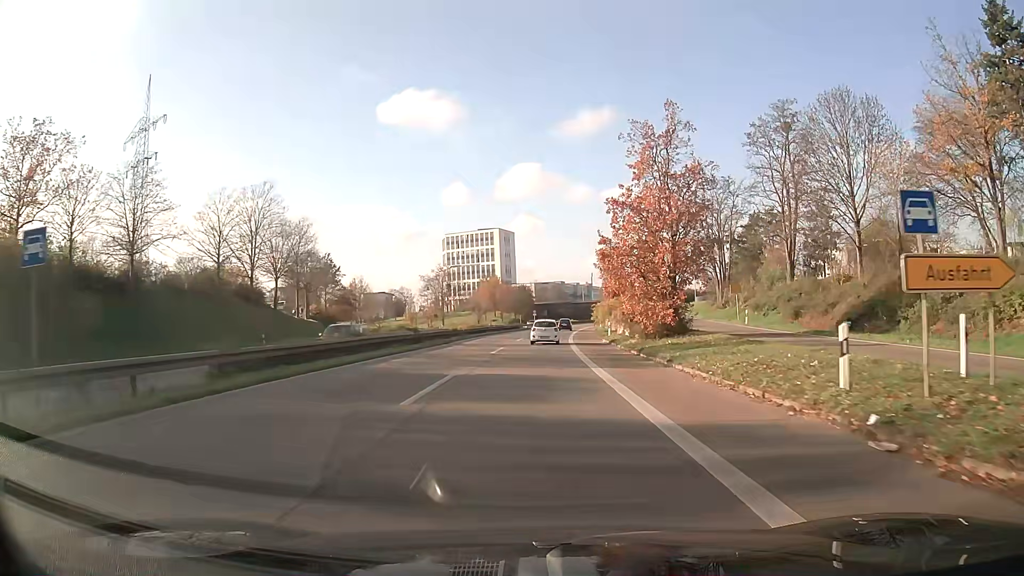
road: trunk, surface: asphalt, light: Day
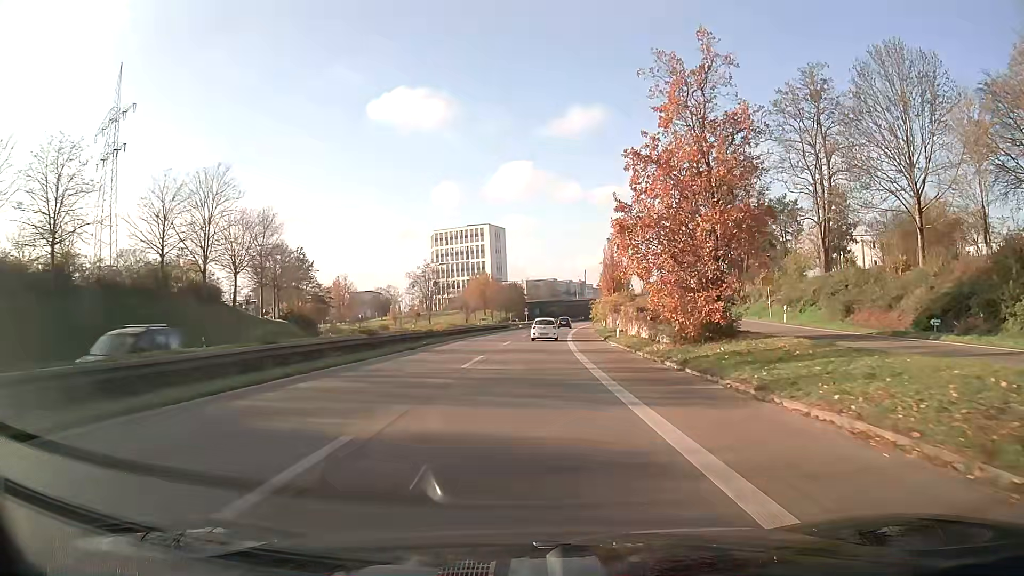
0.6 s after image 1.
(+0.1, +9.1) m; +1°
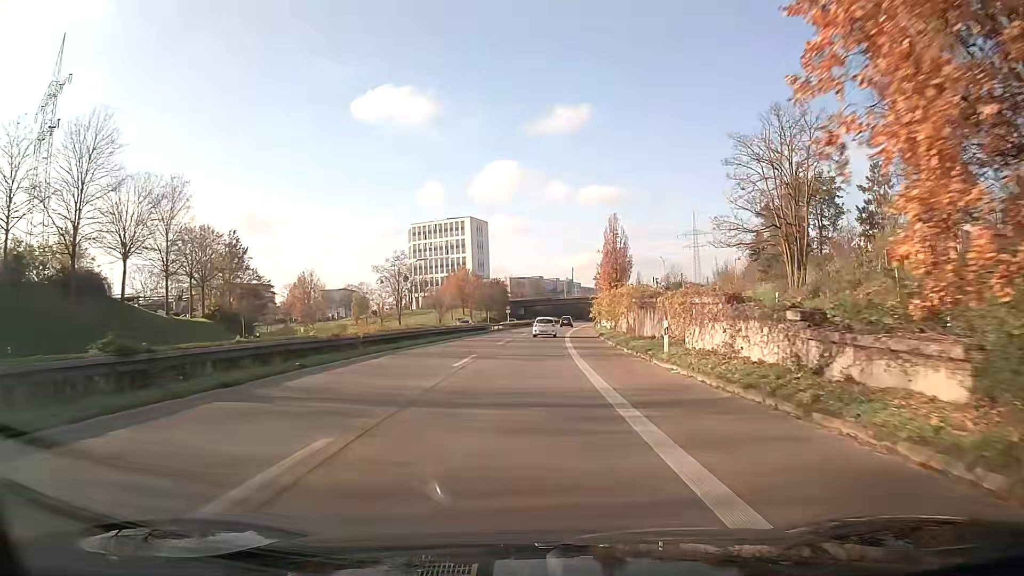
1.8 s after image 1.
(+0.2, +18.4) m; +1°
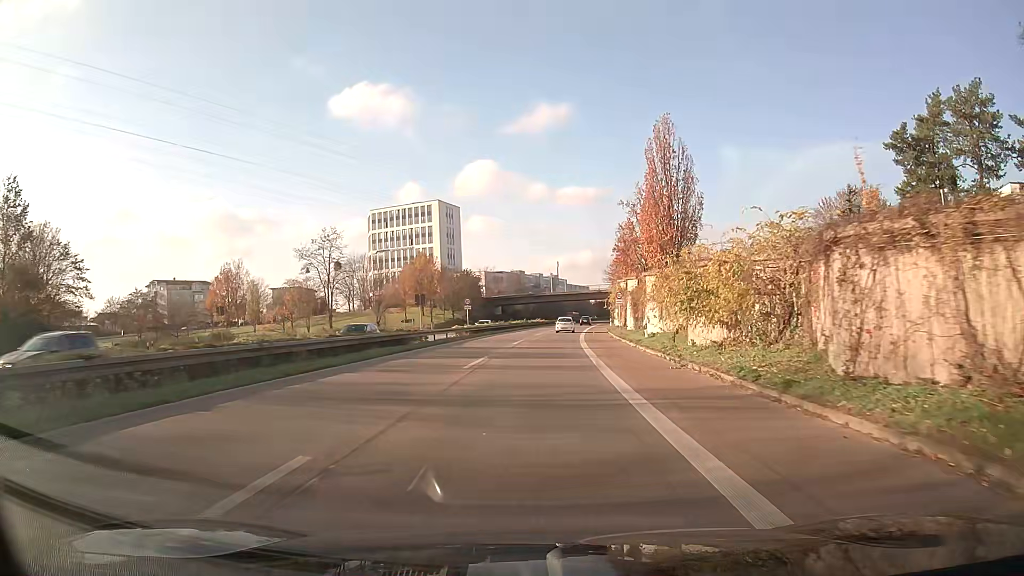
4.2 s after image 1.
(+0.5, +37.1) m; +2°
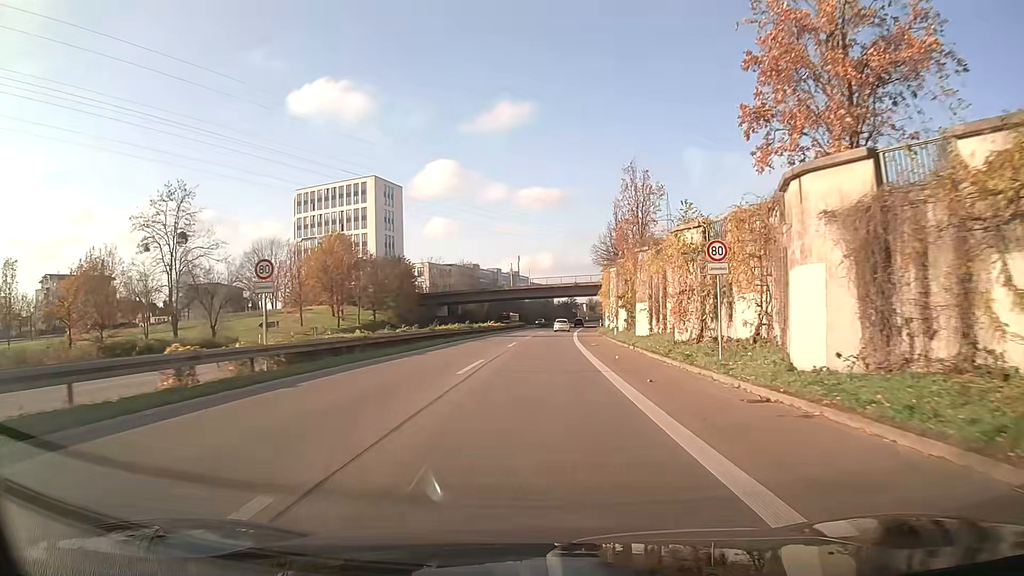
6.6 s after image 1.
(+1.1, +37.6) m; +3°
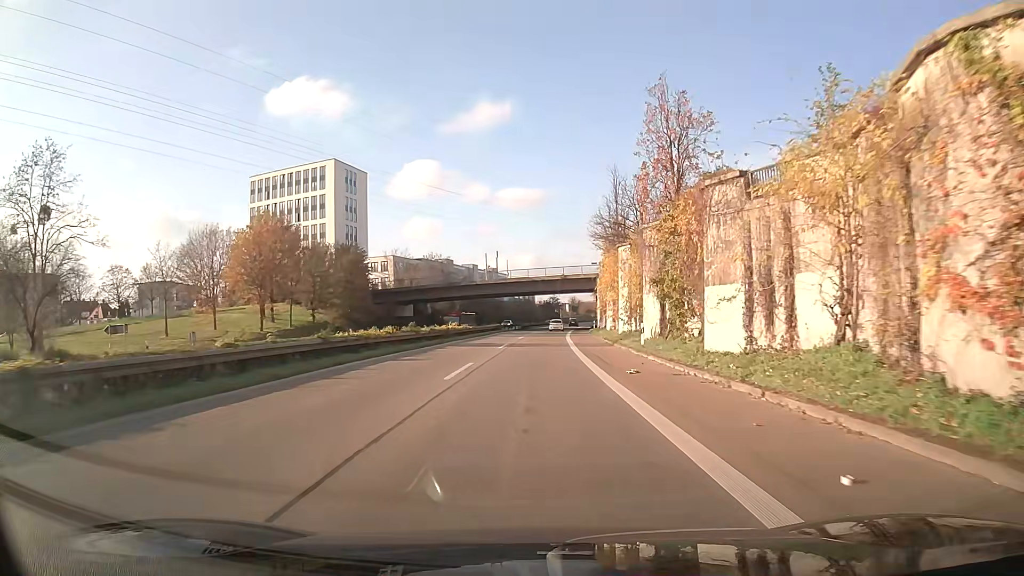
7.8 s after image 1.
(+0.3, +19.4) m; +2°
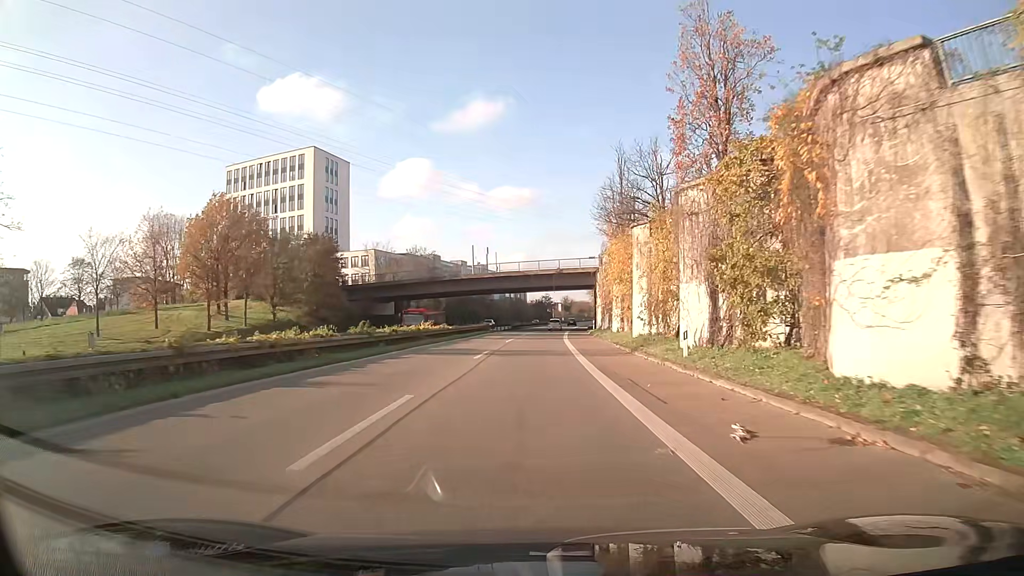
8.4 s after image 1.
(+0.1, +9.9) m; +1°
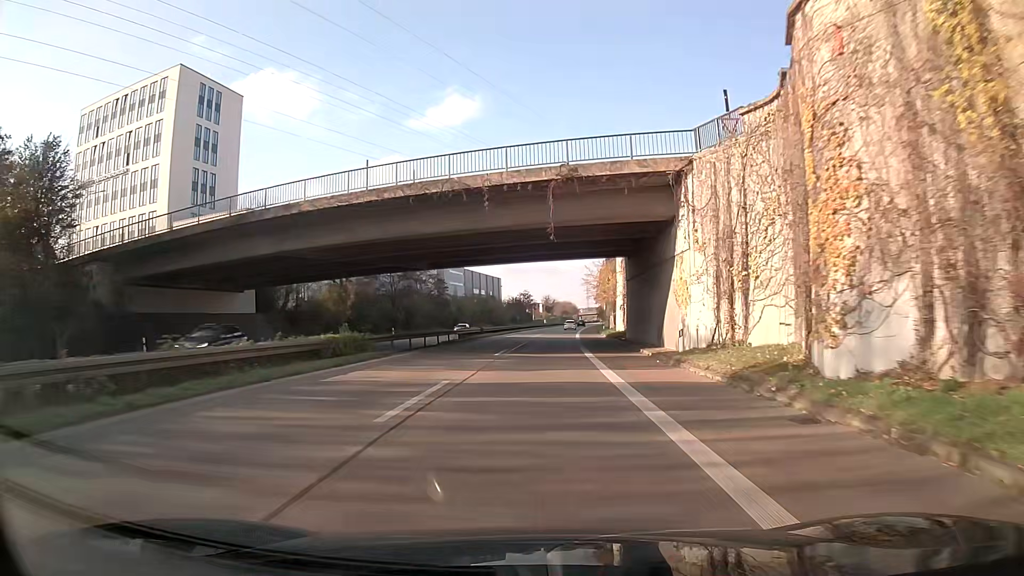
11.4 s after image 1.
(+0.8, +51.3) m; +2°
